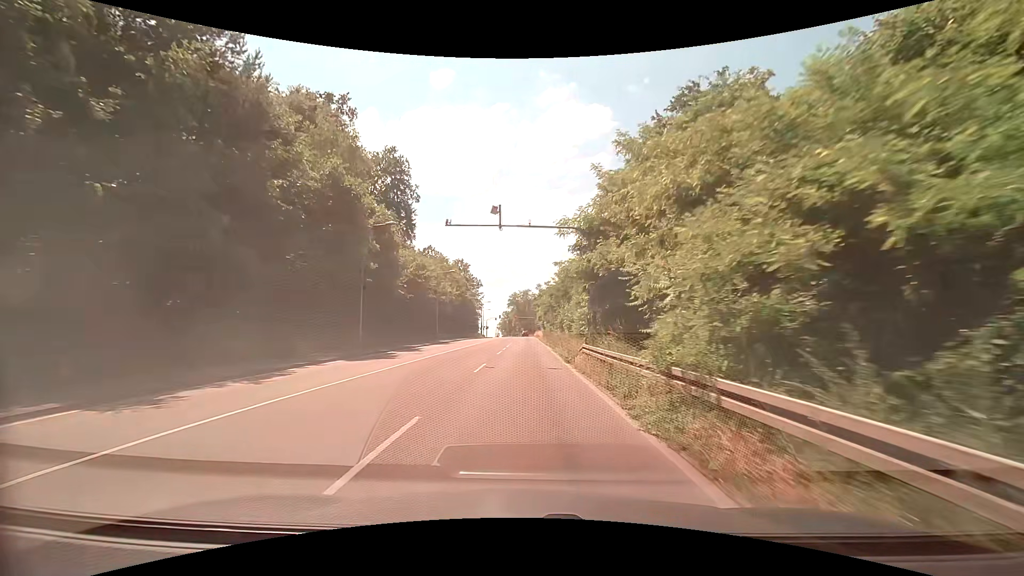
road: secondary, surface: asphalt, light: Day
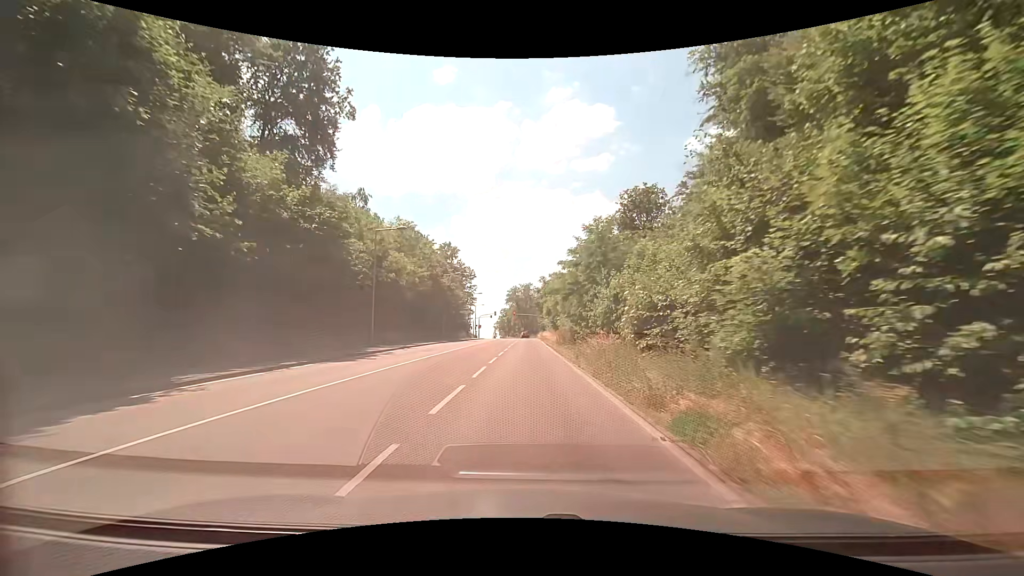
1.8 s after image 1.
(+0.1, +25.9) m; 0°
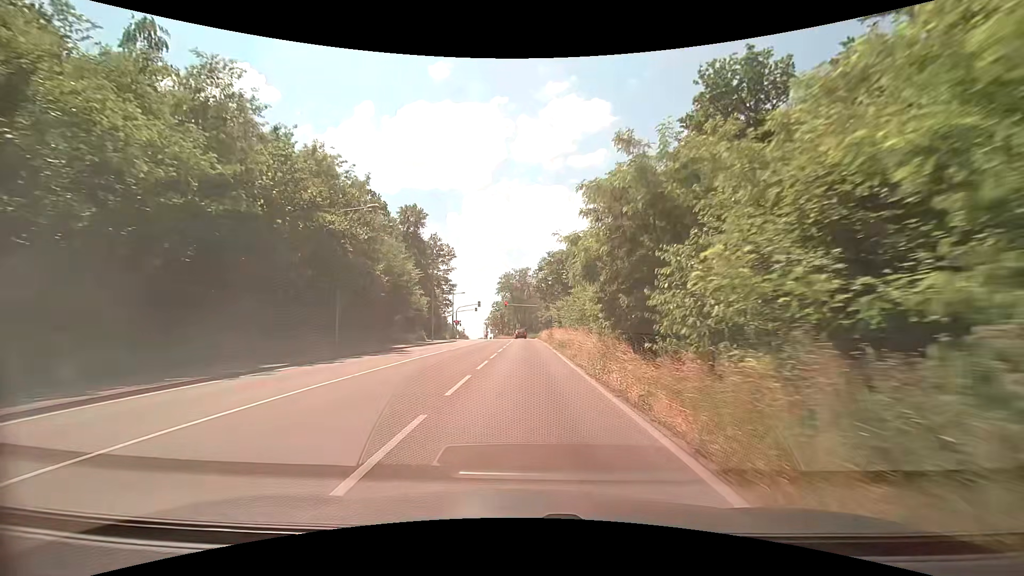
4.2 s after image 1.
(+0.1, +34.4) m; +1°
